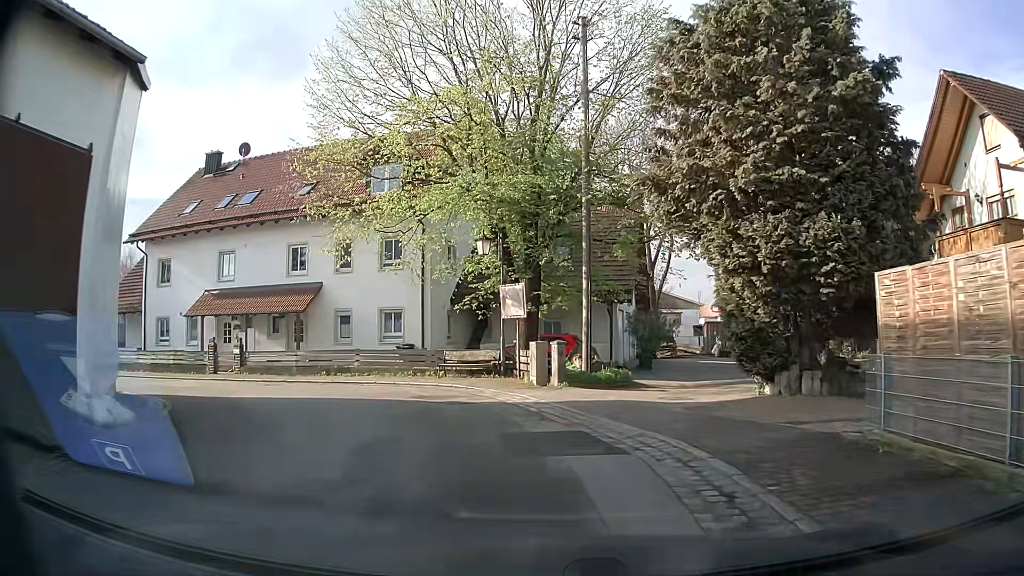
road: residential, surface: asphalt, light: Day
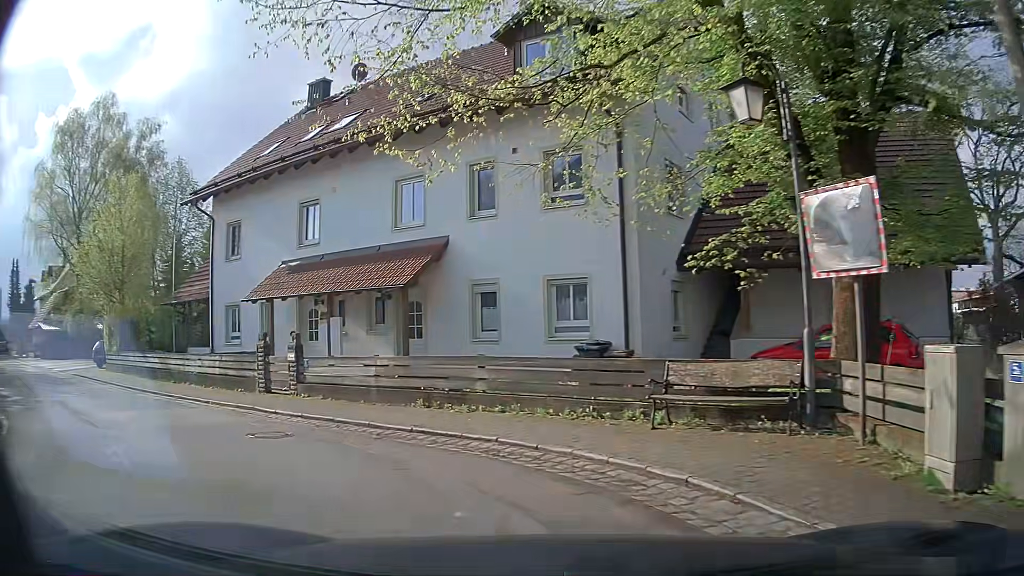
(-1.0, +12.0) m; -17°
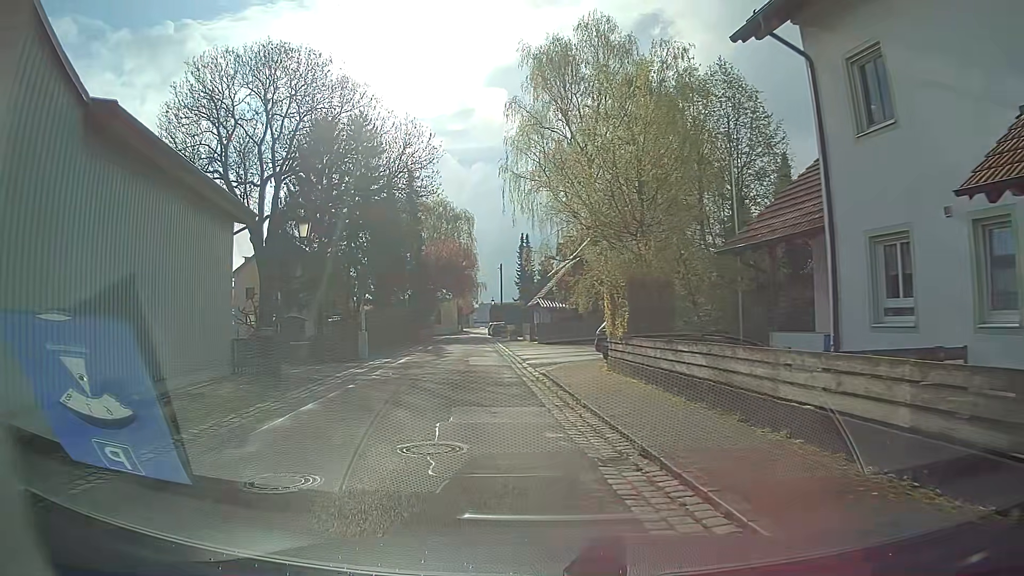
(-6.2, +12.4) m; -50°
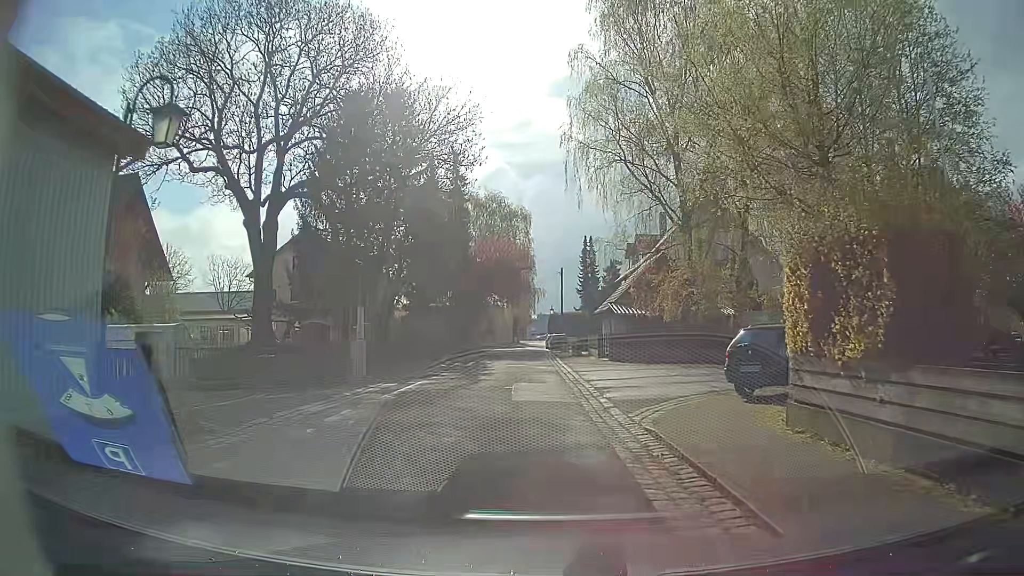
(-1.1, +9.8) m; -8°
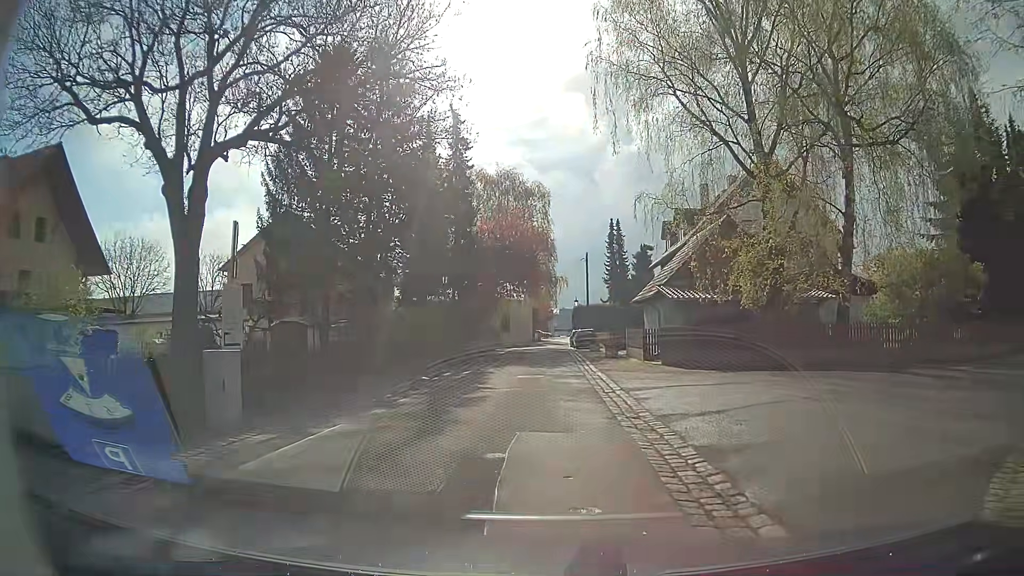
(+0.3, +9.9) m; +1°
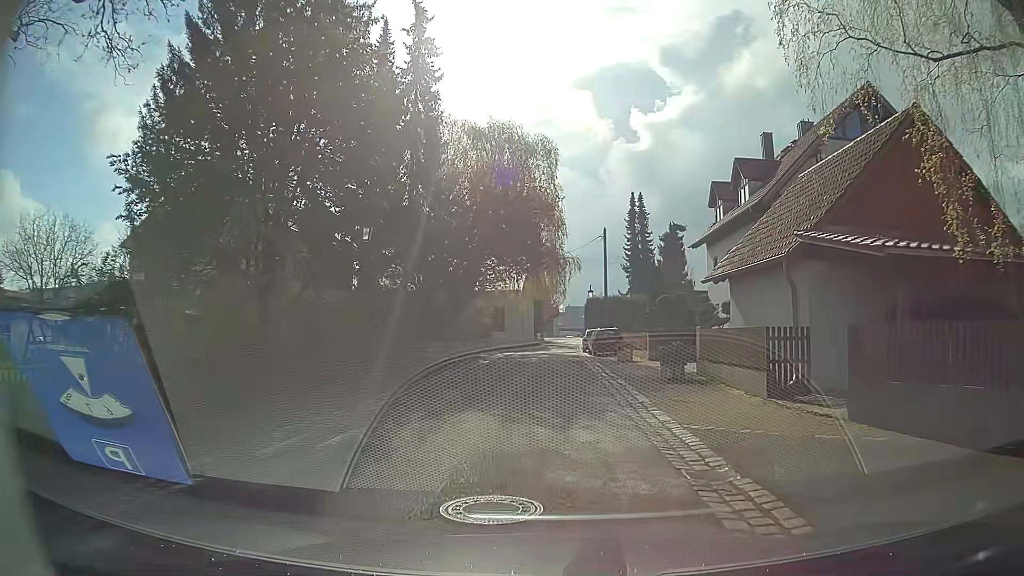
(-0.1, +15.4) m; -1°
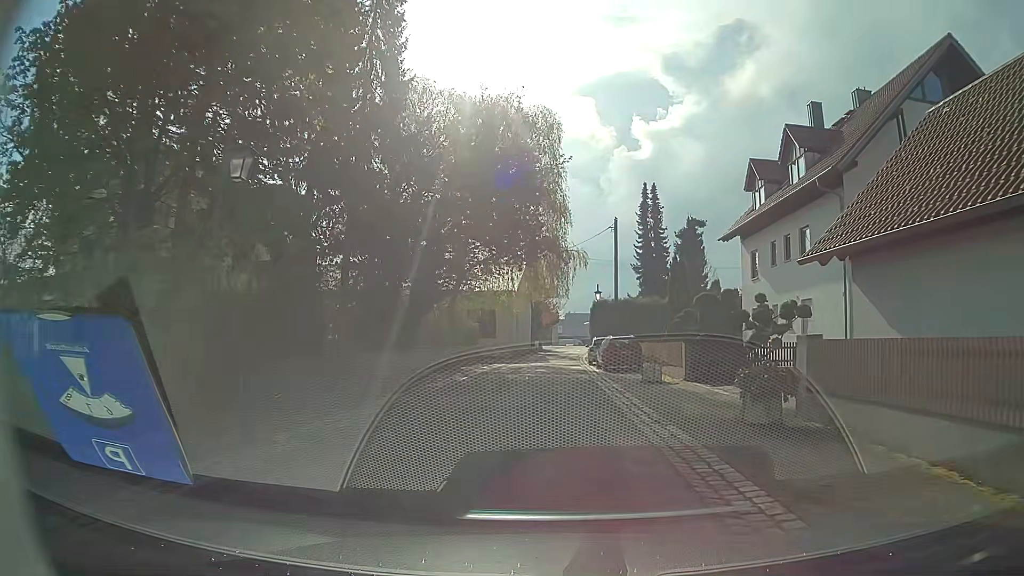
(0.0, +8.0) m; +1°
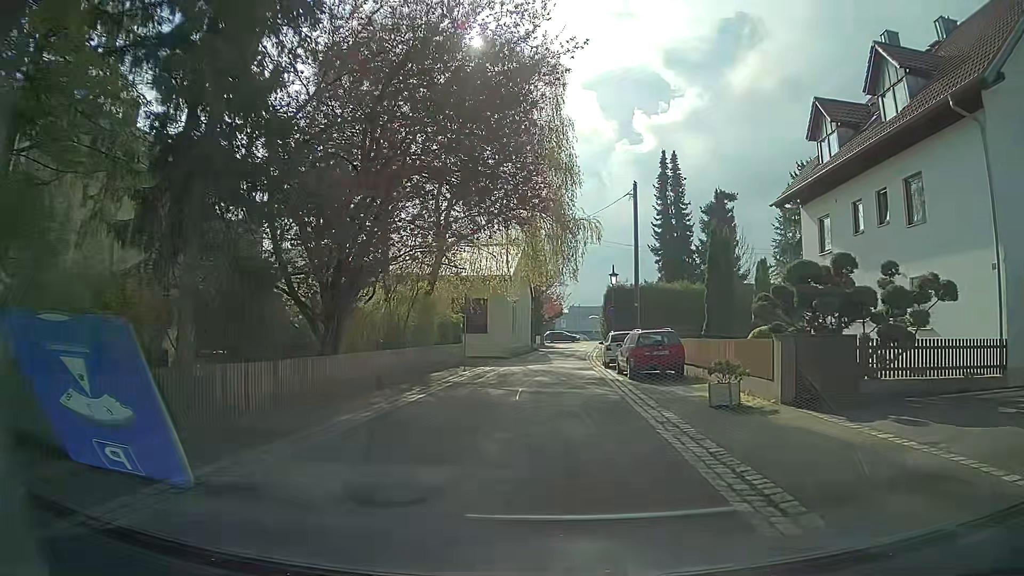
(-0.2, +8.6) m; -2°
(0, +10) (0, +20) (+1, +30) (+1, +40) (+2, +50) (+3, +60) (+4, +70) (+5, +80) (+6, +90) (+2, +98) m
